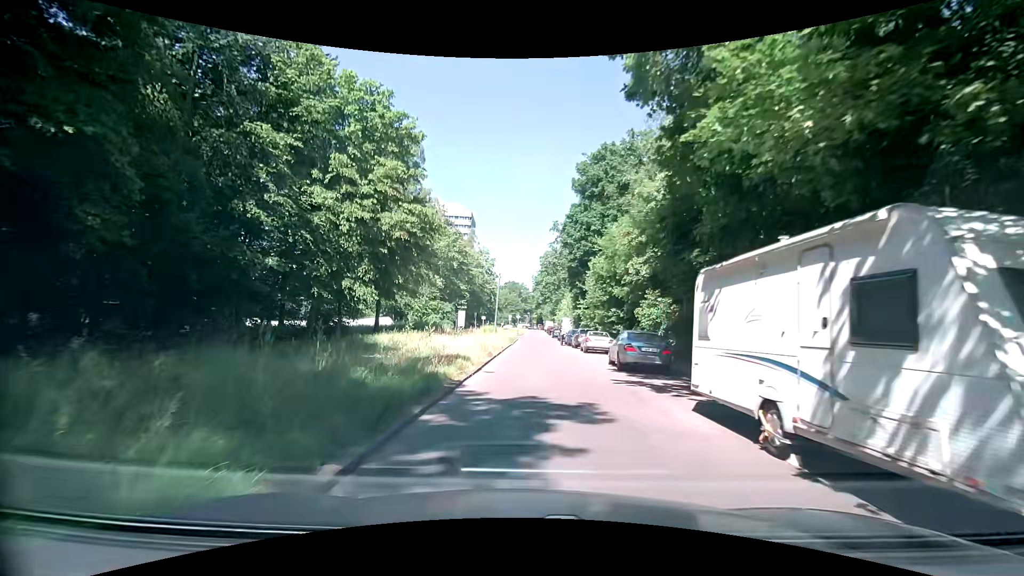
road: unclassified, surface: asphalt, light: Day
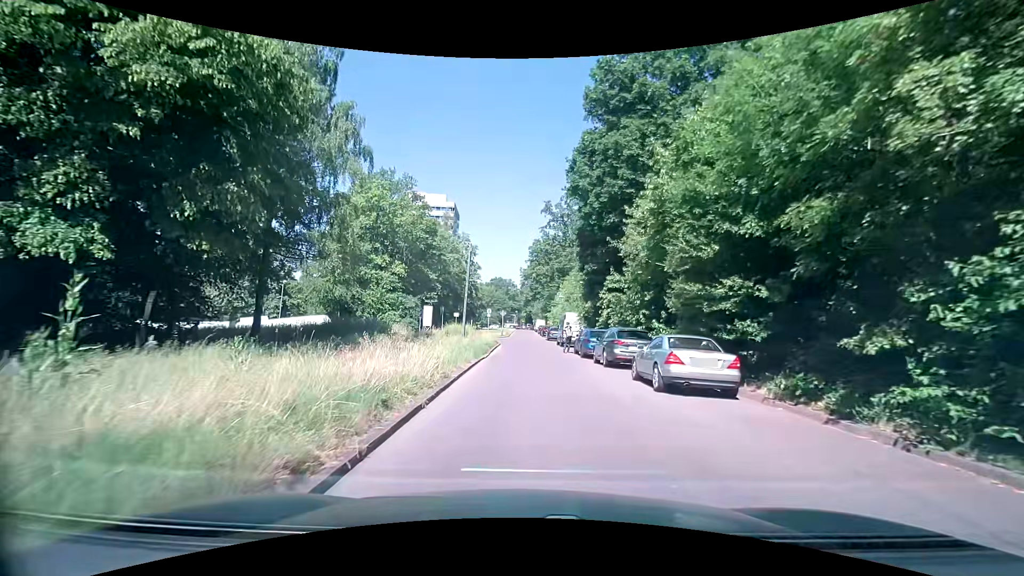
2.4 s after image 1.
(+0.2, +17.7) m; +2°
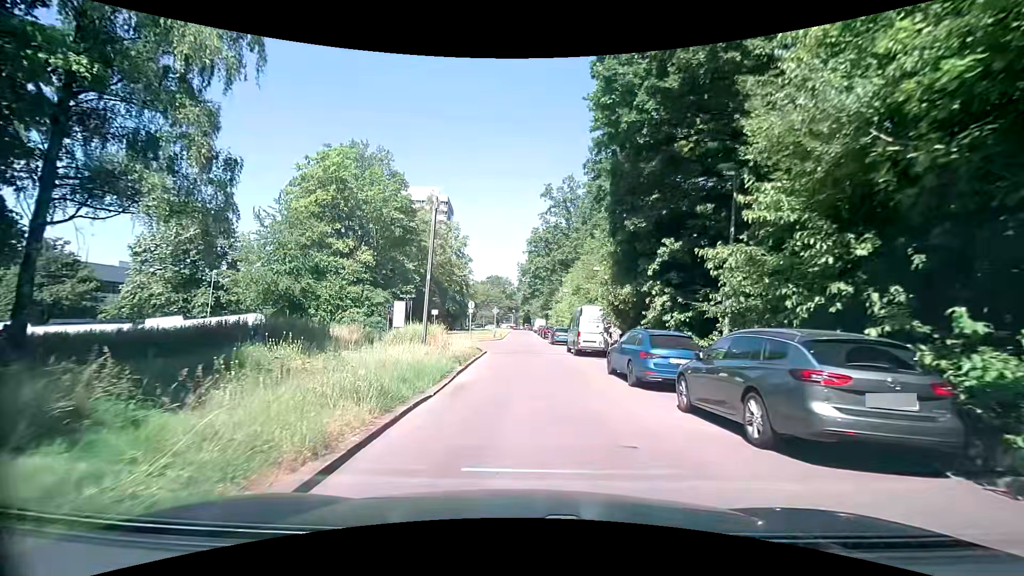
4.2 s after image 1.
(0.0, +12.1) m; -1°
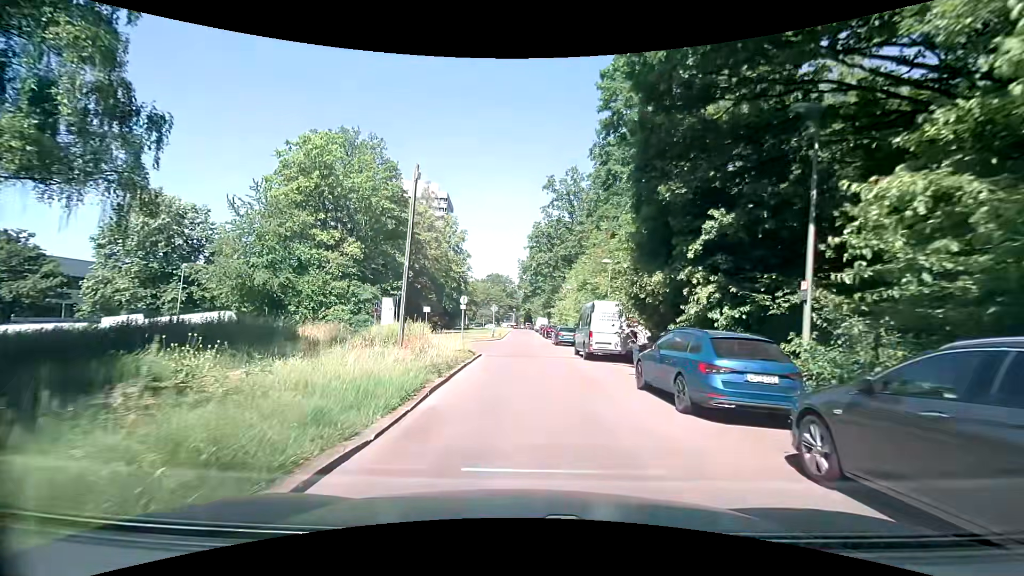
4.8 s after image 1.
(+0.1, +4.1) m; +1°
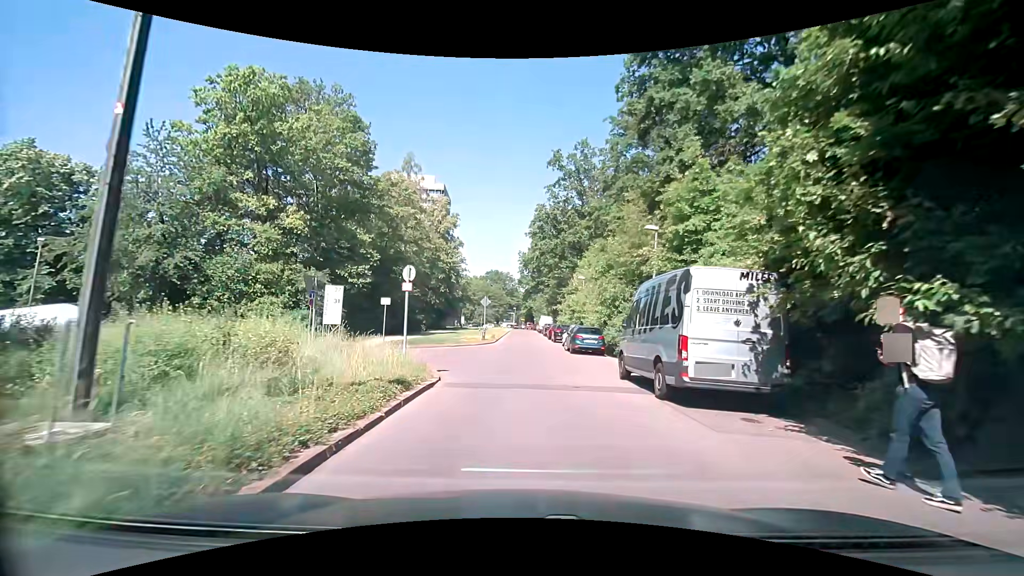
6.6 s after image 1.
(0.0, +12.0) m; -1°
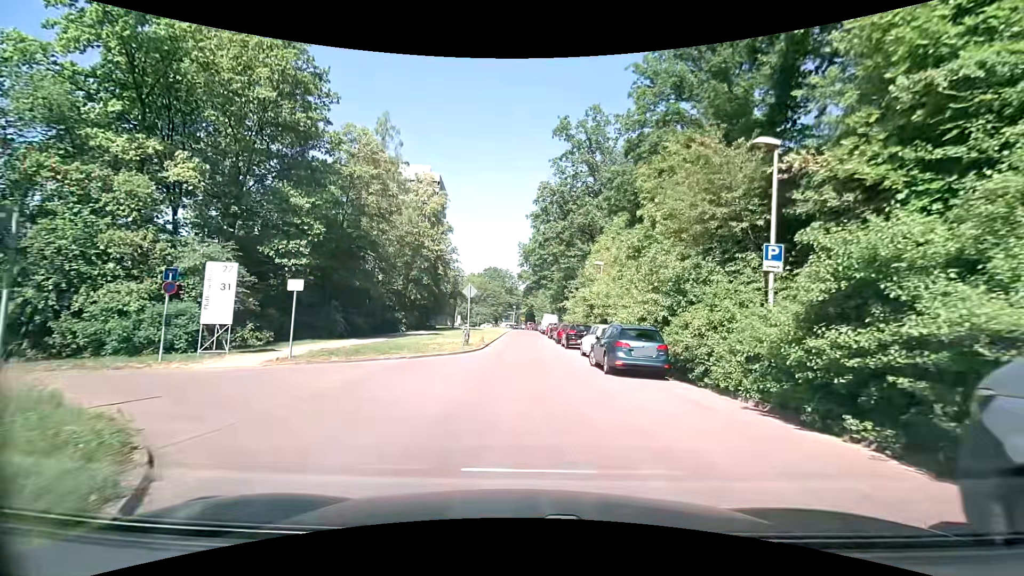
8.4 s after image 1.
(+0.1, +11.1) m; 0°
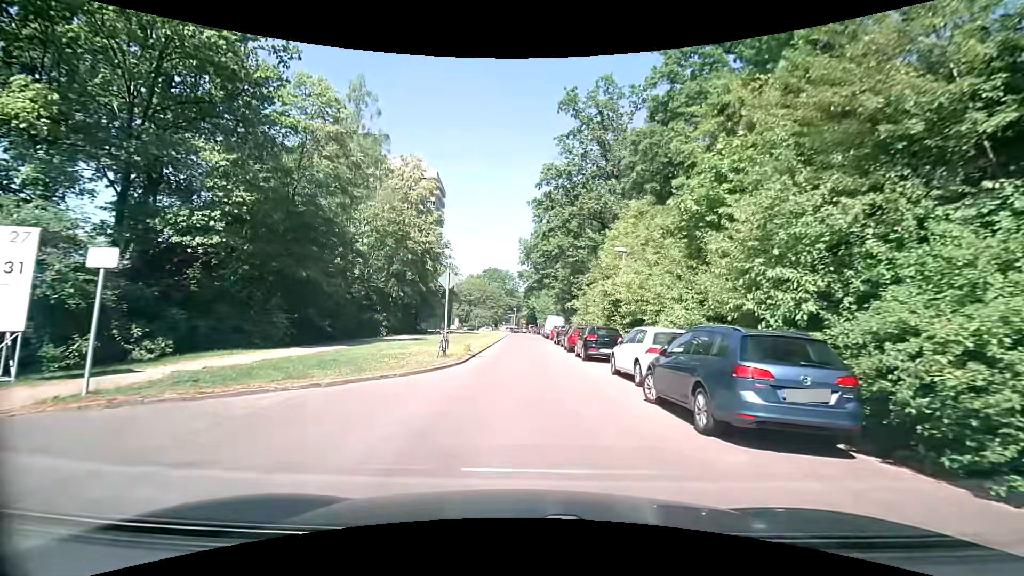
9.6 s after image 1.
(0.0, +7.9) m; +1°
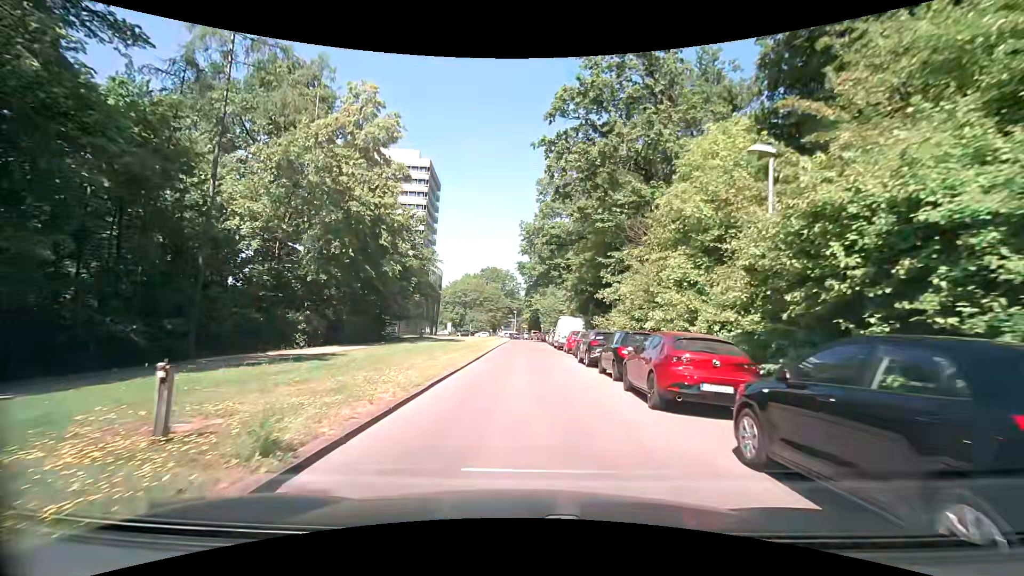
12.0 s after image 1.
(-0.2, +17.5) m; 0°
(0, +10) (0, +20) (0, +30) (0, +40) (0, +50) (0, +60) (-1, +70) (-1, +80) (-2, +90) (-4, +100) m
